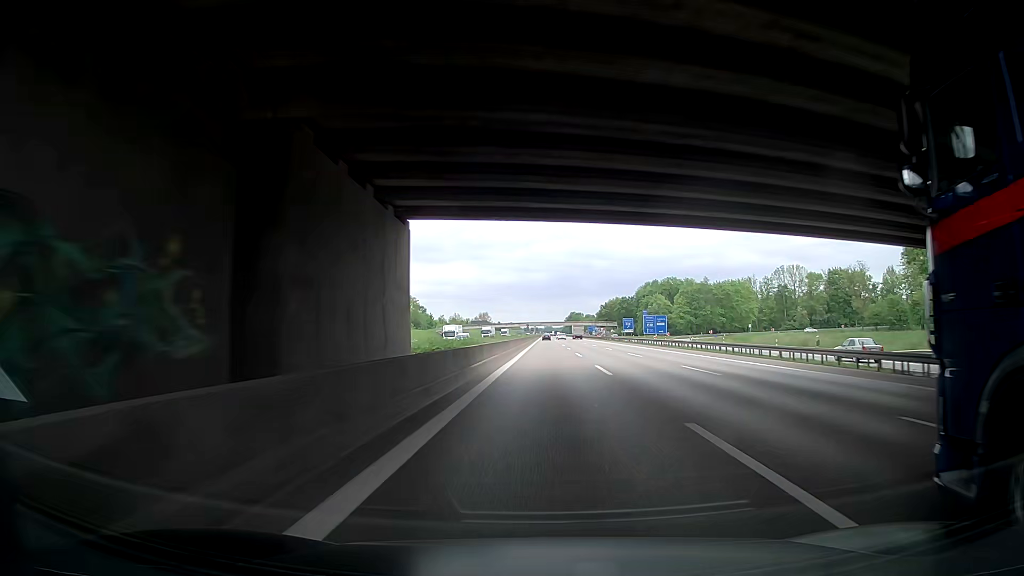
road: motorway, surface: asphalt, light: Day
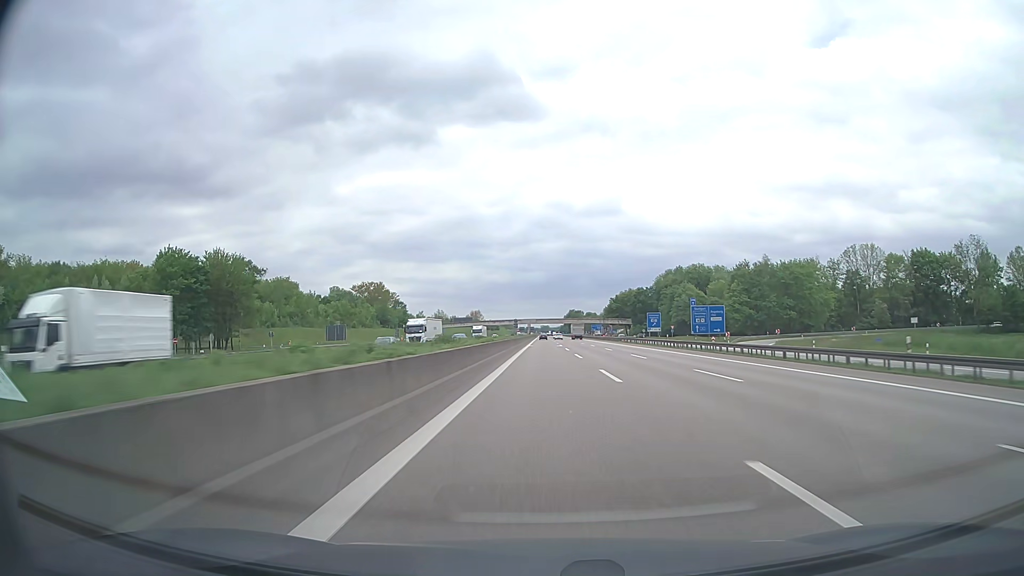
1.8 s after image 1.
(+0.7, +57.0) m; 0°
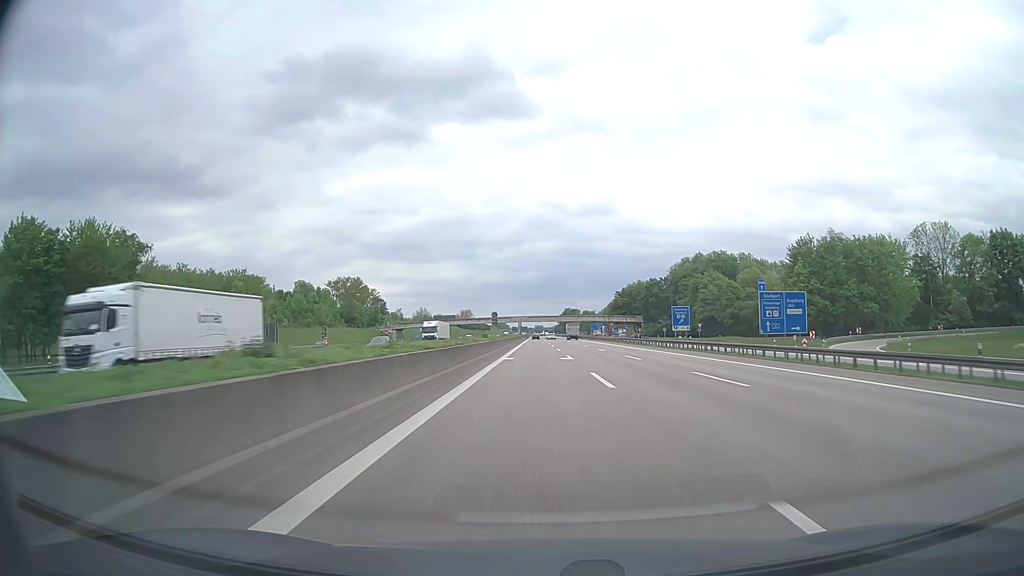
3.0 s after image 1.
(+0.2, +38.1) m; +1°
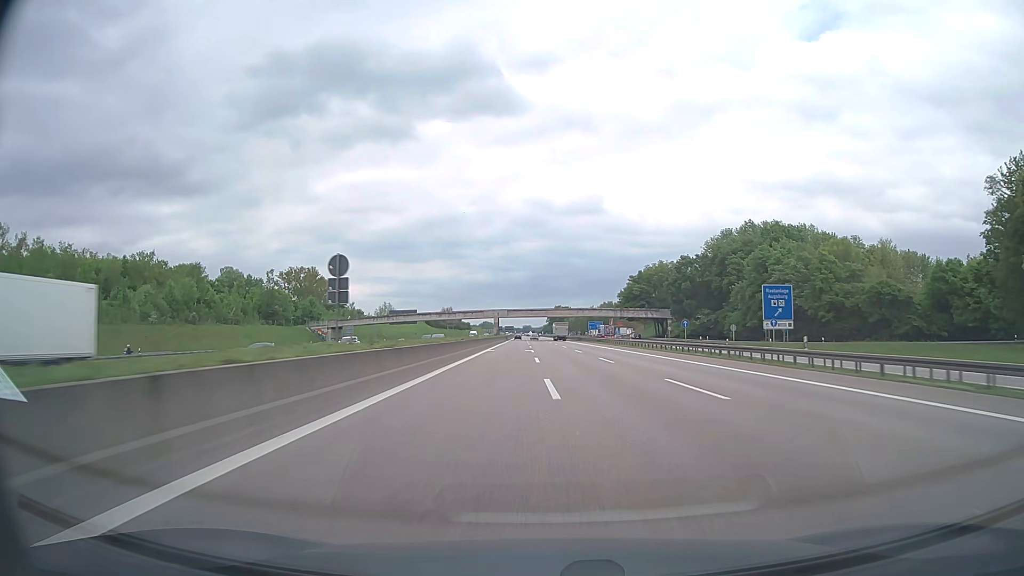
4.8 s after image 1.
(+0.6, +57.5) m; +1°
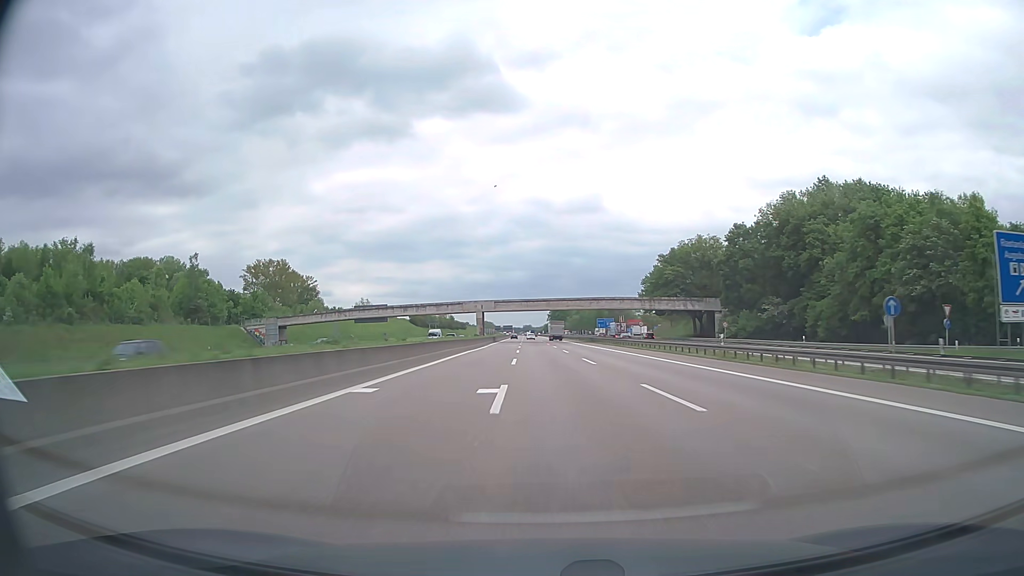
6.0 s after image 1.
(+0.1, +38.5) m; 0°
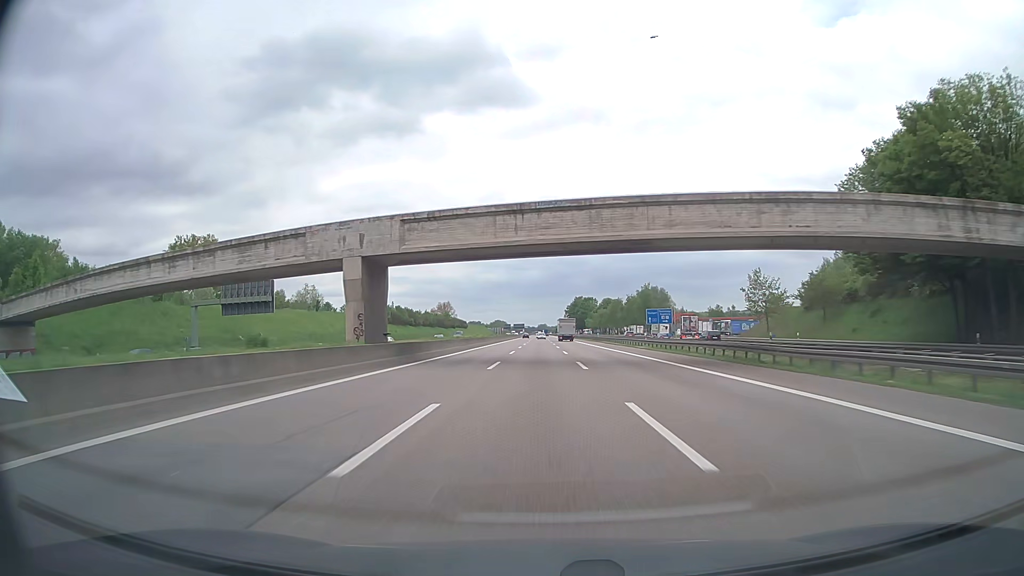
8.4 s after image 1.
(-0.8, +77.3) m; -1°
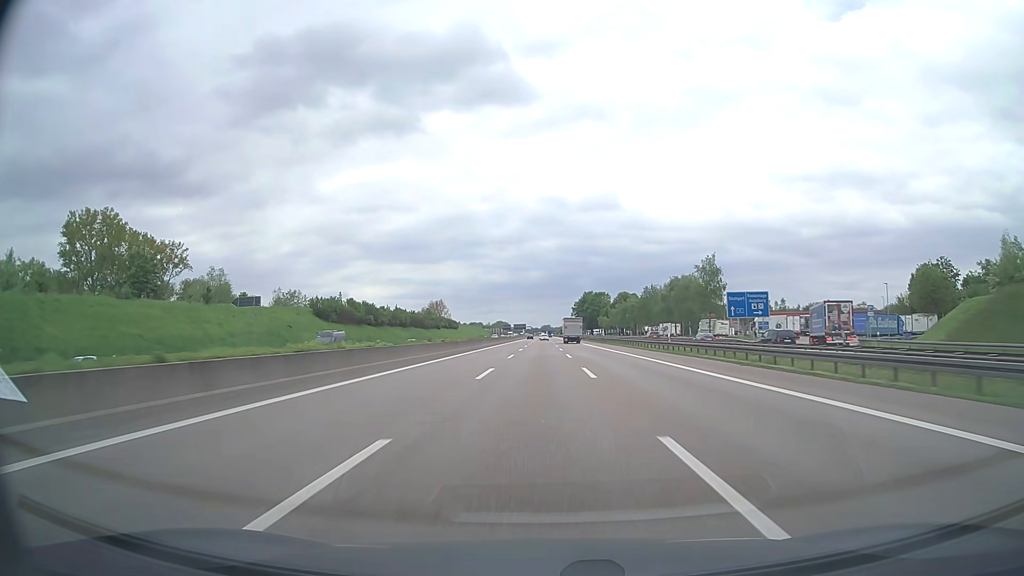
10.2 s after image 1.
(-0.4, +58.3) m; 0°
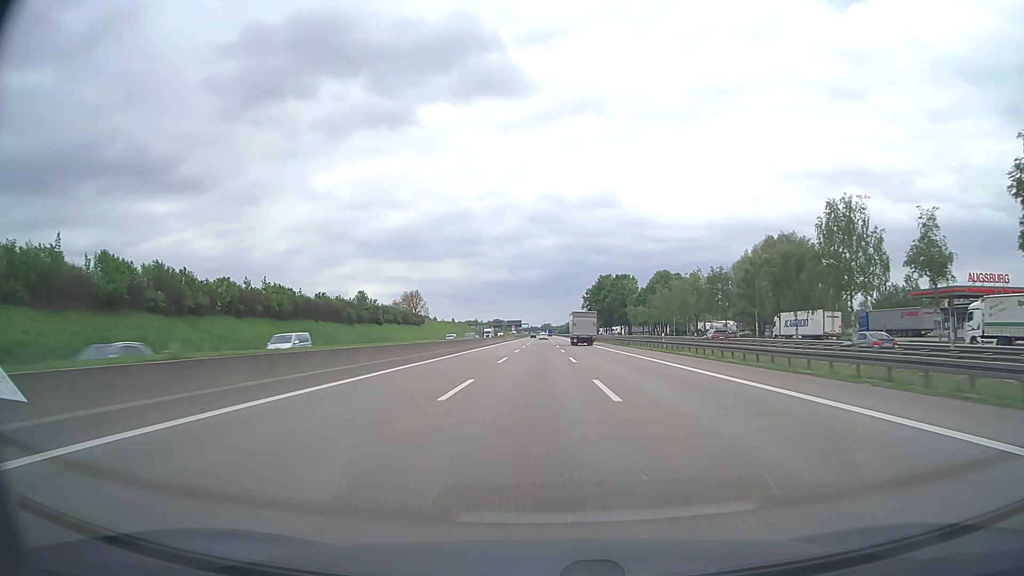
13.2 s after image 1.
(0.0, +97.9) m; 0°
(0, +10) (0, +20) (0, +30) (0, +40) (0, +50) (0, +60) (0, +70) (0, +80) (0, +90) (0, +100) m
